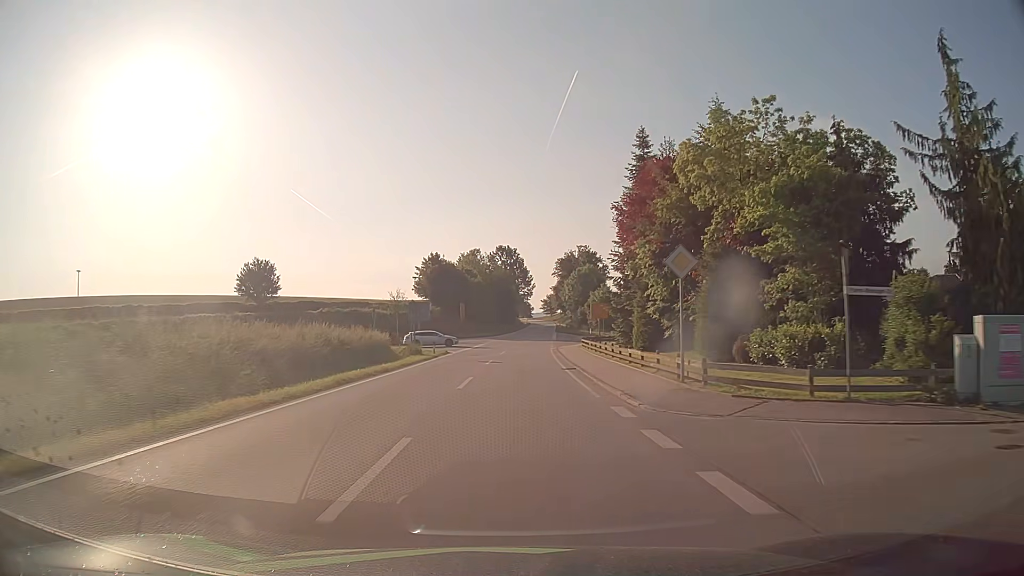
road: secondary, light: Day
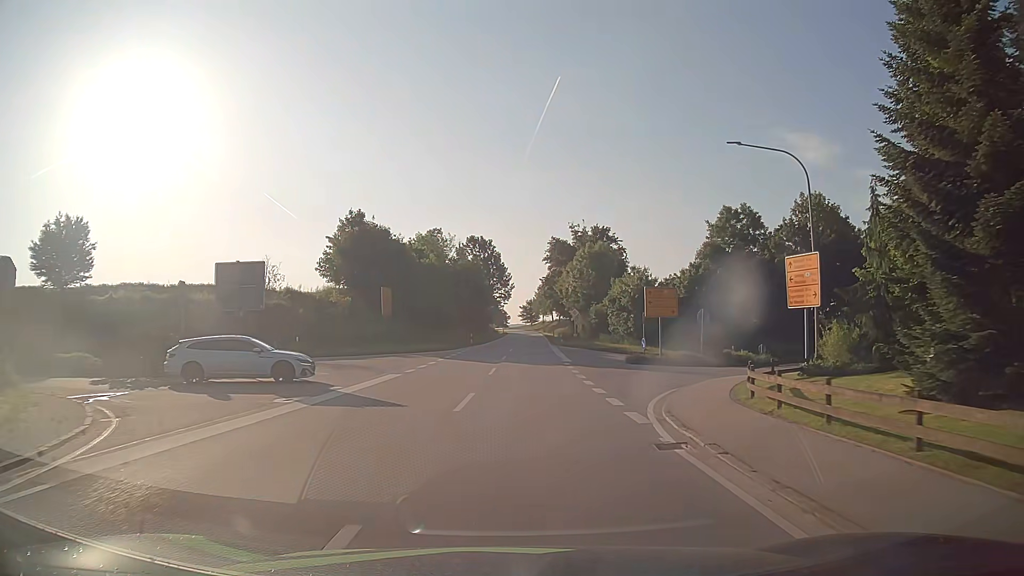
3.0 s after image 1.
(+0.6, +39.6) m; +2°
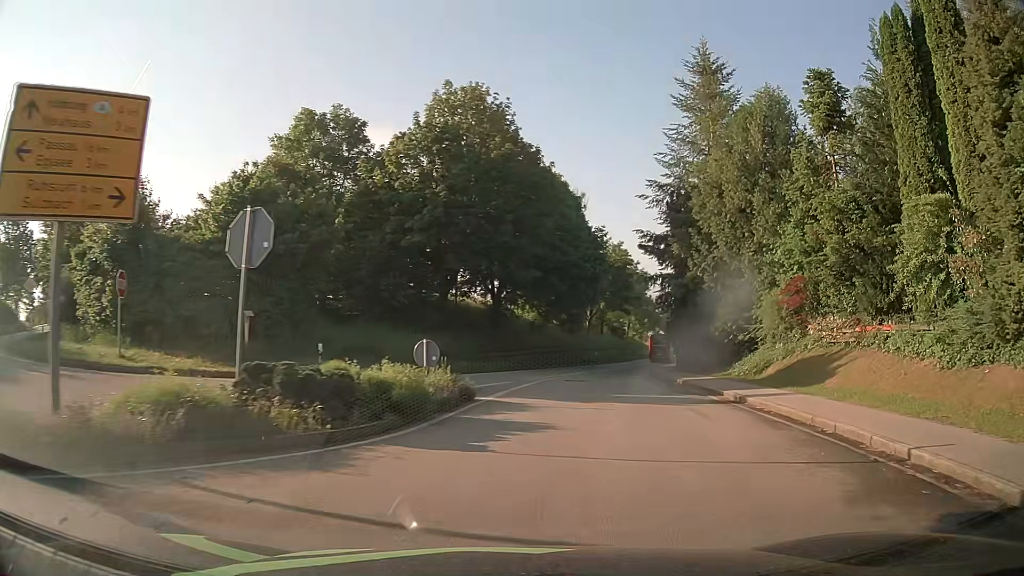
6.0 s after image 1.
(+7.1, +28.1) m; +37°
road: tertiary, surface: asphalt
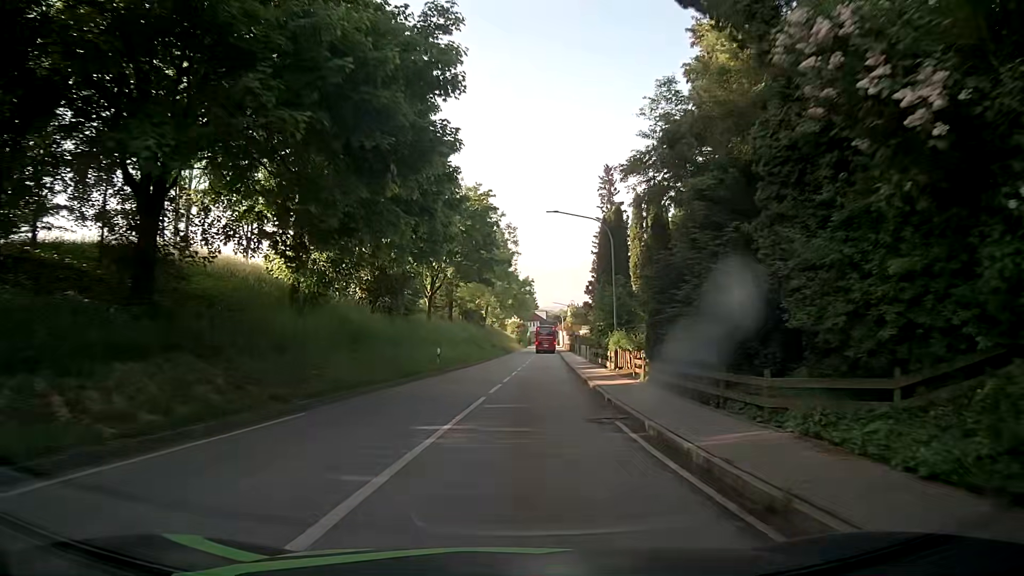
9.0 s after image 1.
(+4.5, +31.4) m; +13°
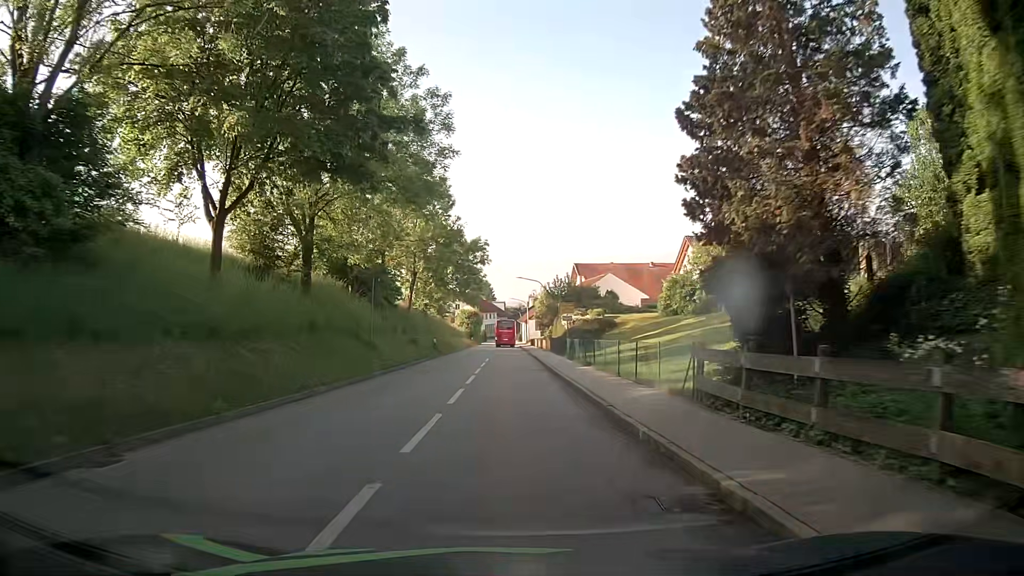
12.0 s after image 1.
(+1.8, +35.2) m; +5°
